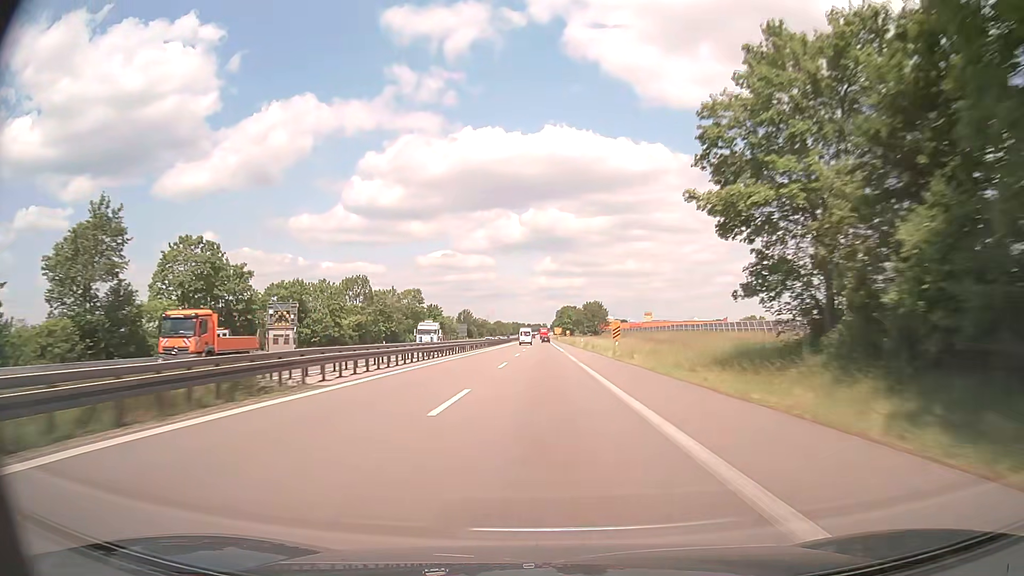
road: trunk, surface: asphalt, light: Day
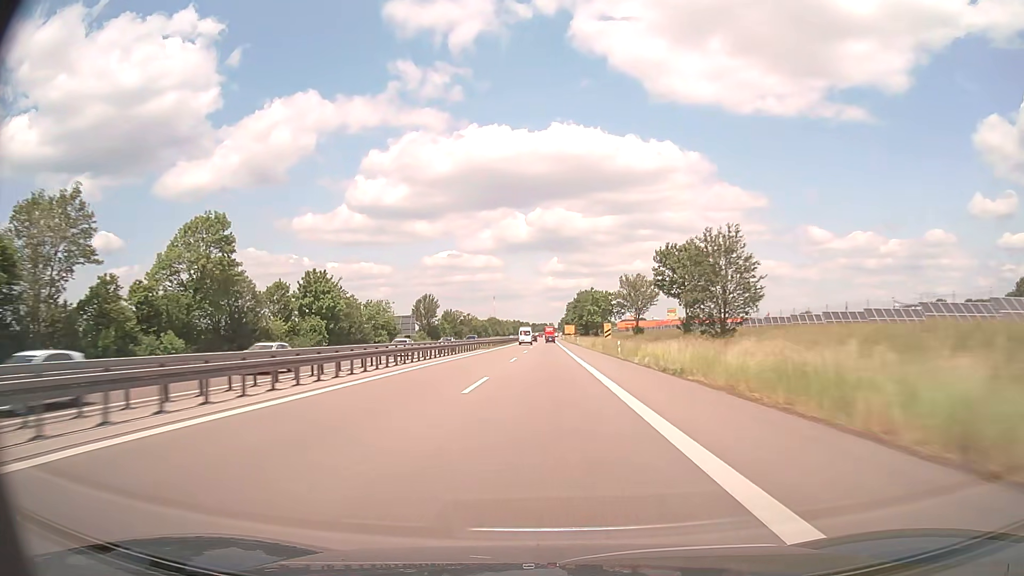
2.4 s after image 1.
(-0.4, +87.8) m; 0°
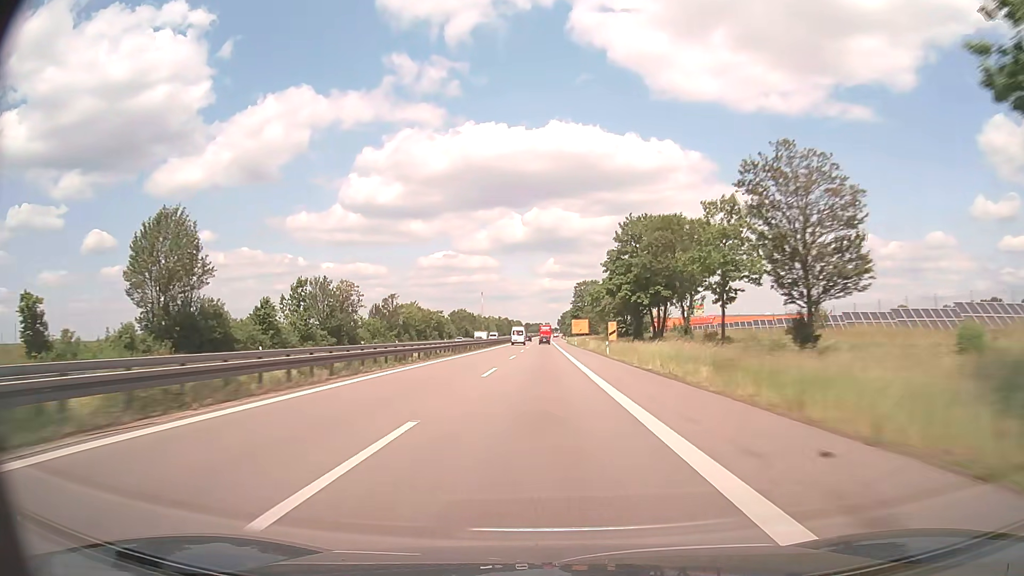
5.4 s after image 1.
(+0.1, +107.5) m; 0°
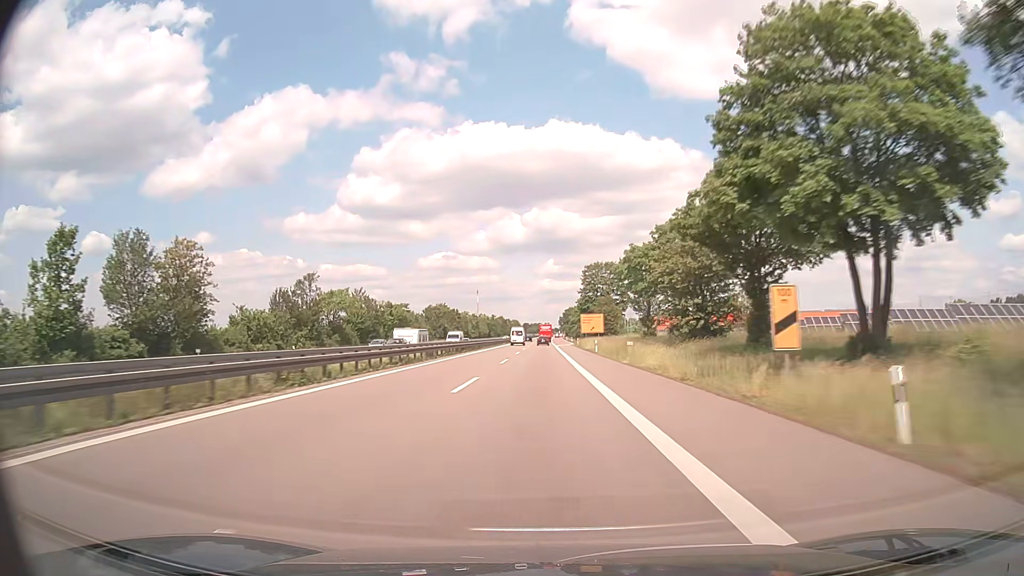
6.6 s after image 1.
(0.0, +42.3) m; 0°
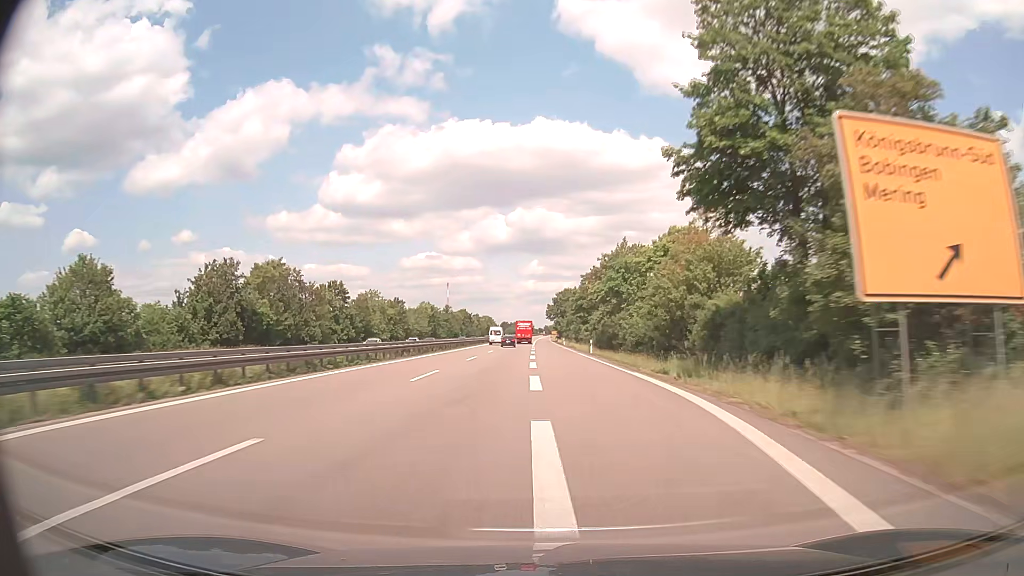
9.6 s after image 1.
(+0.7, +104.1) m; +1°
(0, +10) (0, +20) (0, +30) (0, +40) (0, +50) (0, +60) (0, +70) (0, +80) (0, +90) (0, +100) m
